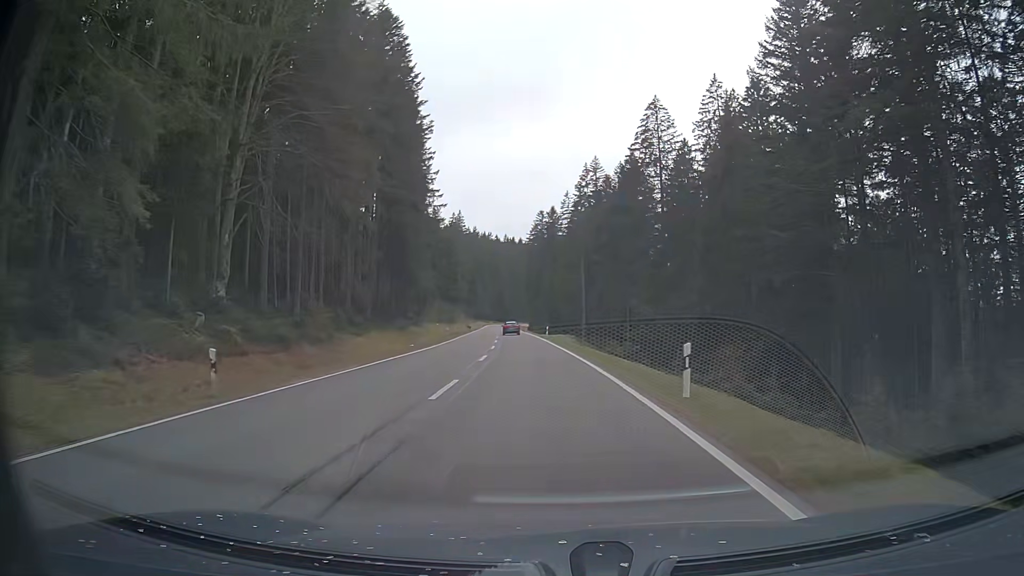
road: primary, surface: asphalt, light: Day
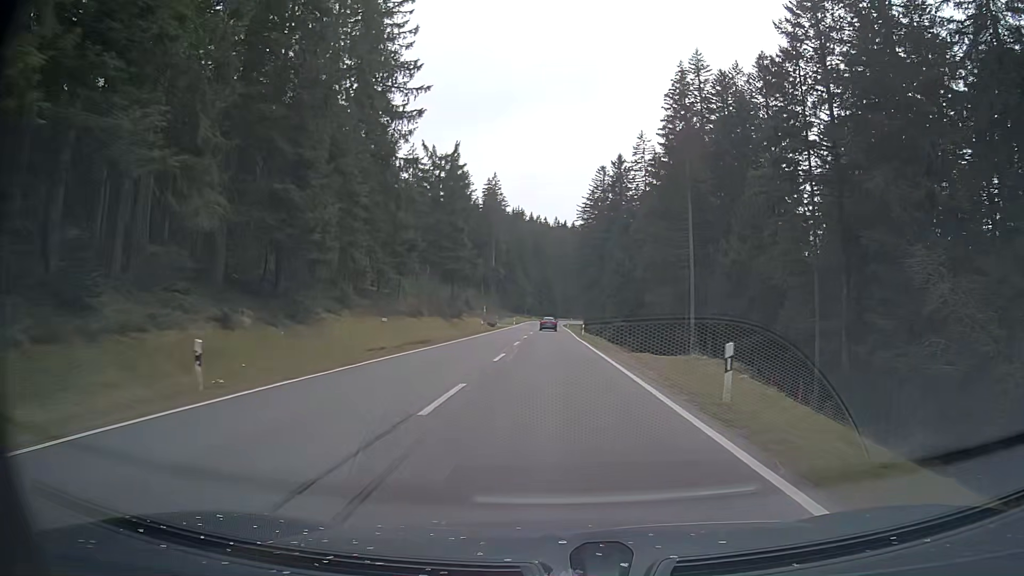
(-2.9, +51.2) m; -5°
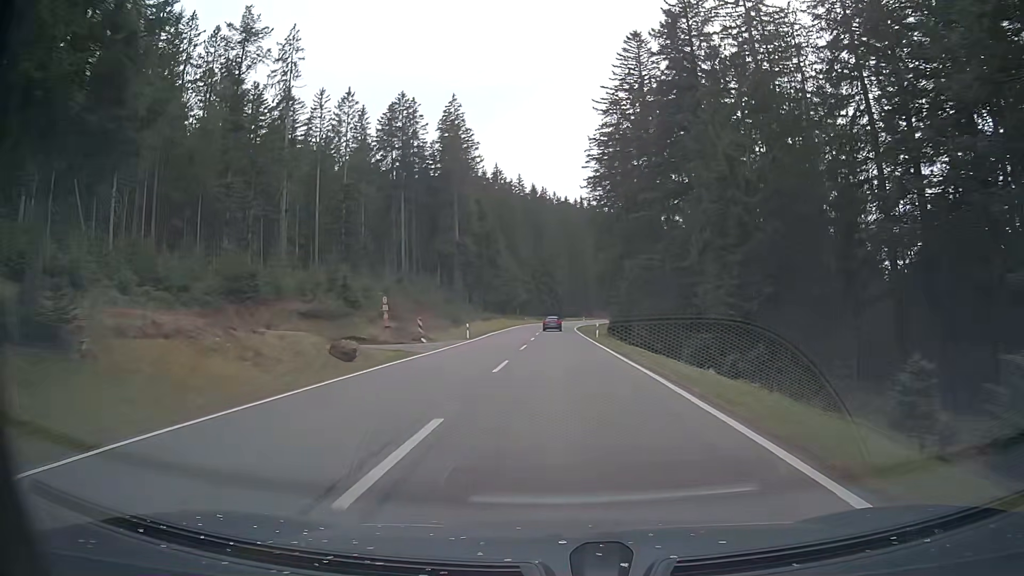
(-0.2, +64.6) m; -1°
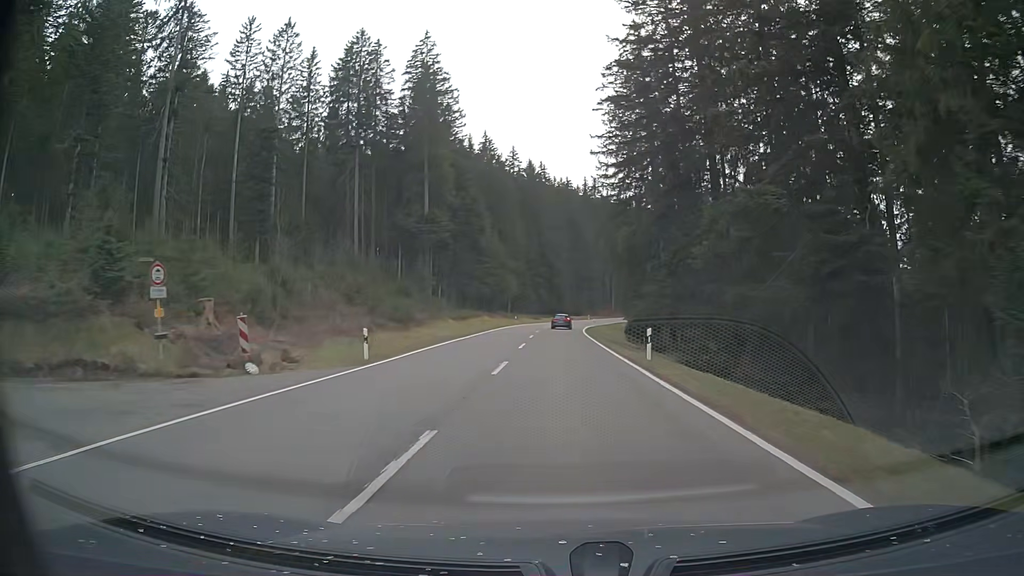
(+0.2, +25.1) m; 0°
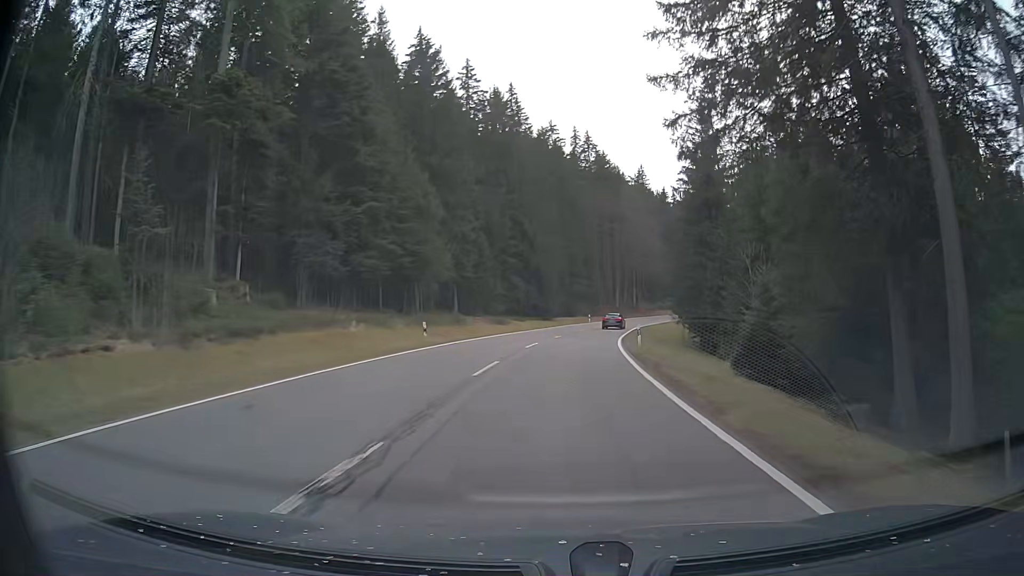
(+0.4, +49.0) m; +2°
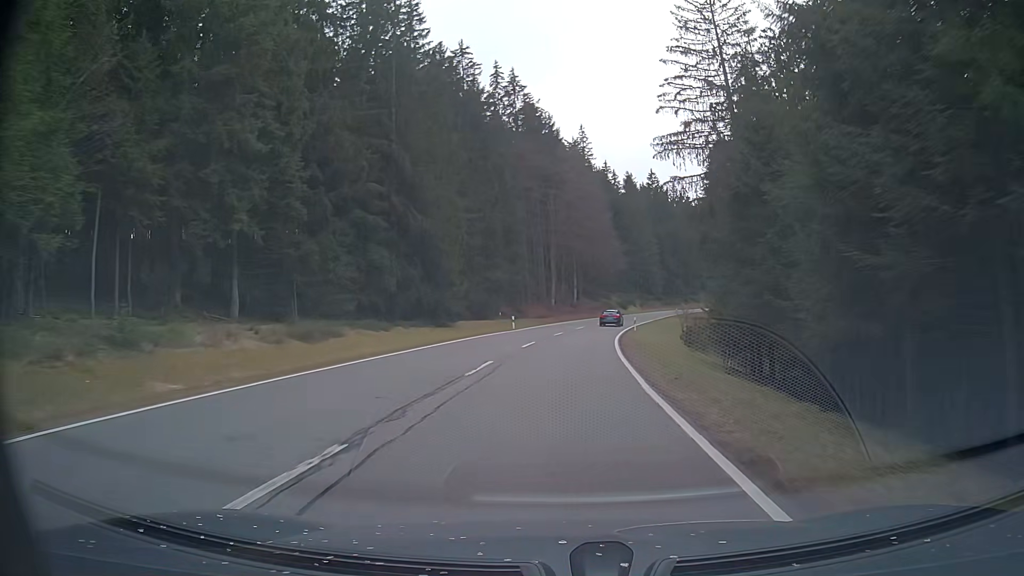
(+1.6, +35.7) m; +6°
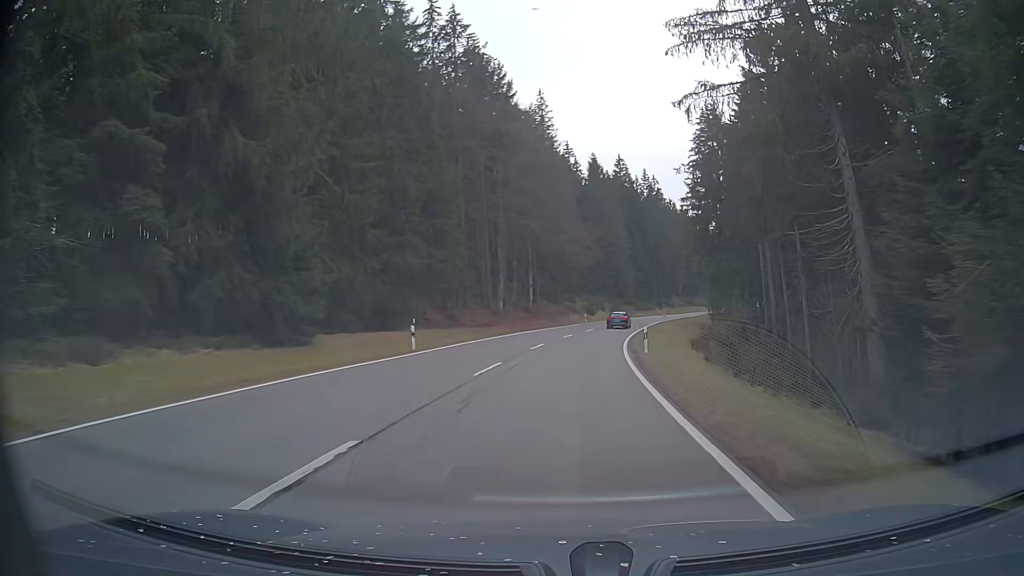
(+0.5, +23.8) m; +3°
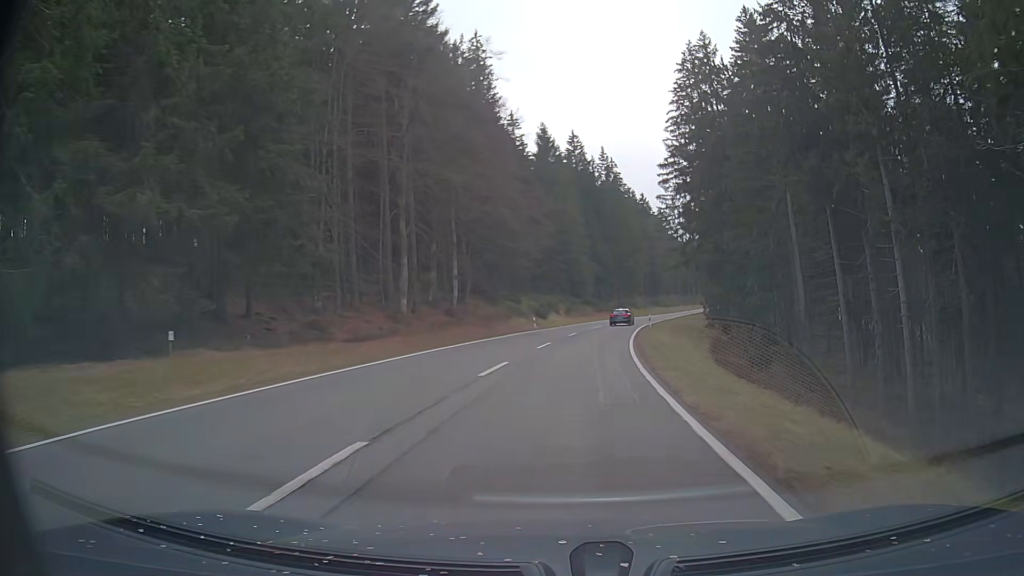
(+1.0, +23.9) m; +5°
(0, +10) (+1, +20) (+1, +30) (+3, +40) (+4, +50) (+6, +60) (+8, +69) (+11, +79) (+13, +89) (+16, +98) m
